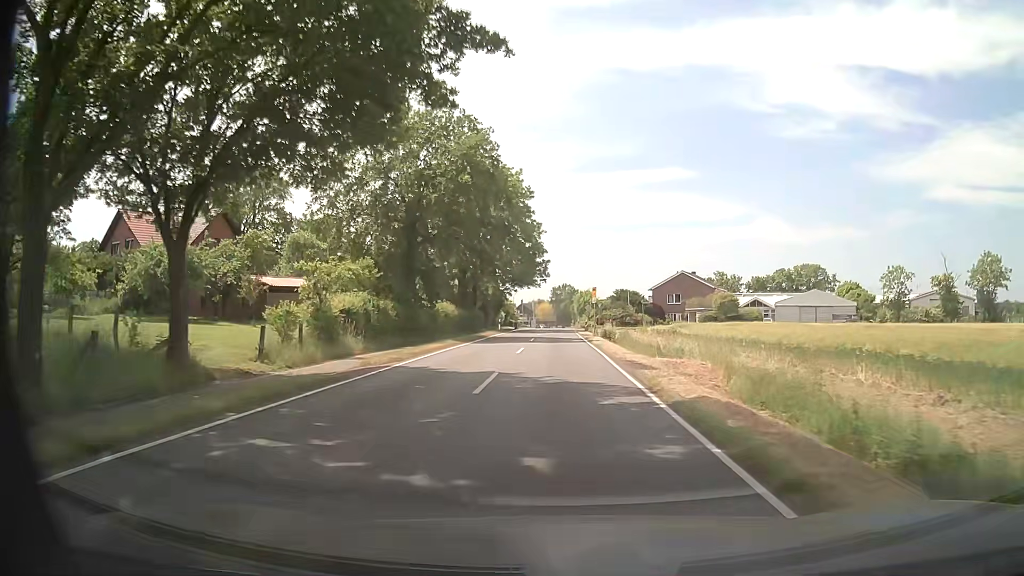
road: secondary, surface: asphalt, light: Day
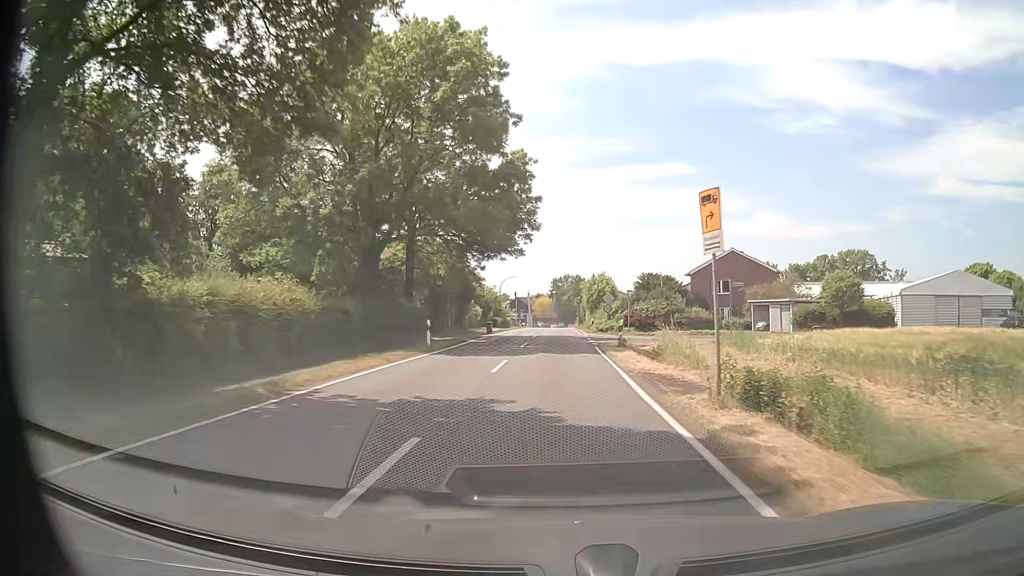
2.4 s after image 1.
(-0.2, +32.1) m; 0°
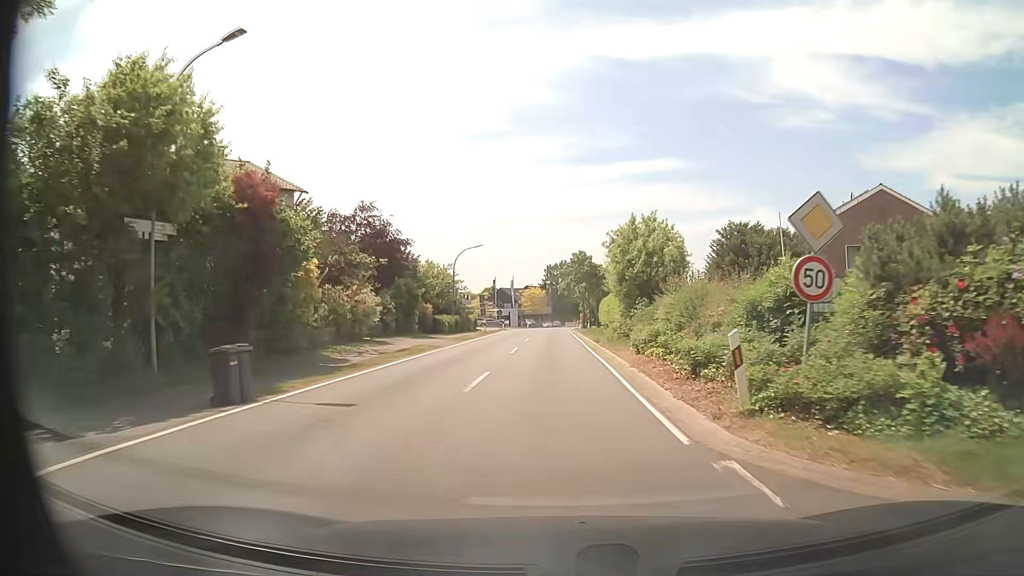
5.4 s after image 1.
(+0.1, +39.4) m; 0°
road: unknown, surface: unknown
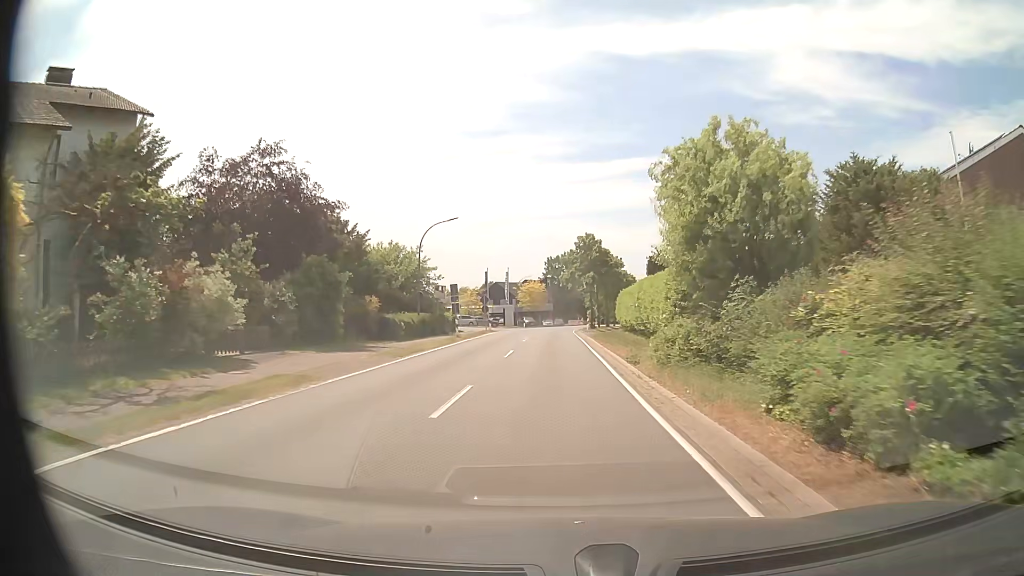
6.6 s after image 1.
(+0.1, +15.0) m; 0°
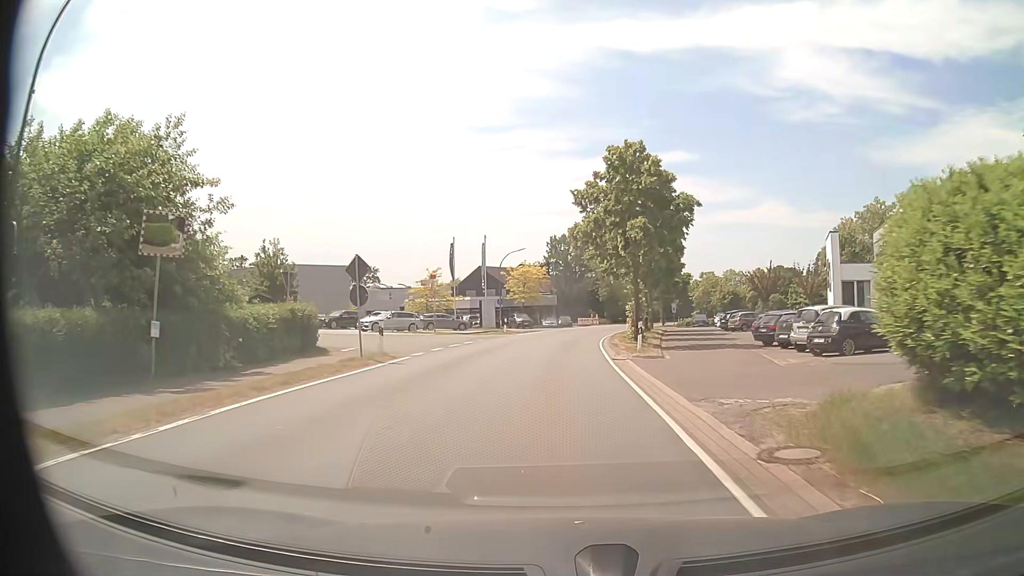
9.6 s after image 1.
(-0.1, +34.4) m; 0°
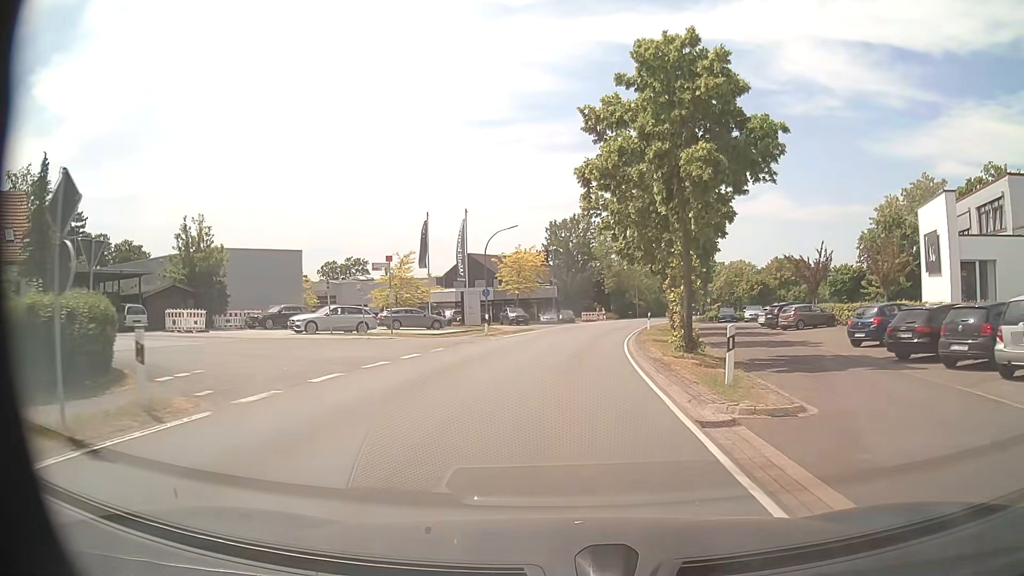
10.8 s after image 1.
(0.0, +12.2) m; 0°
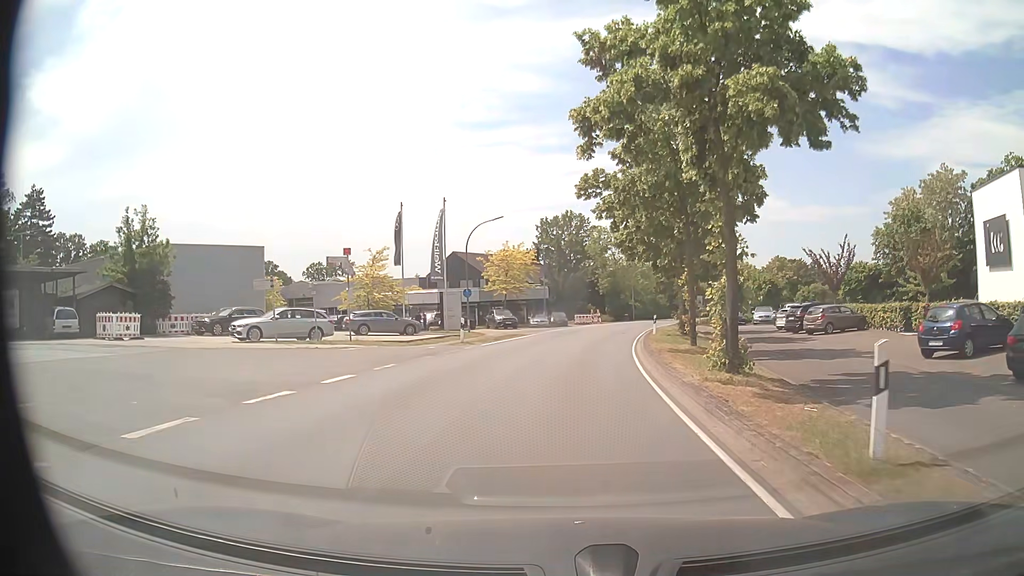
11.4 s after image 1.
(0.0, +5.6) m; 0°
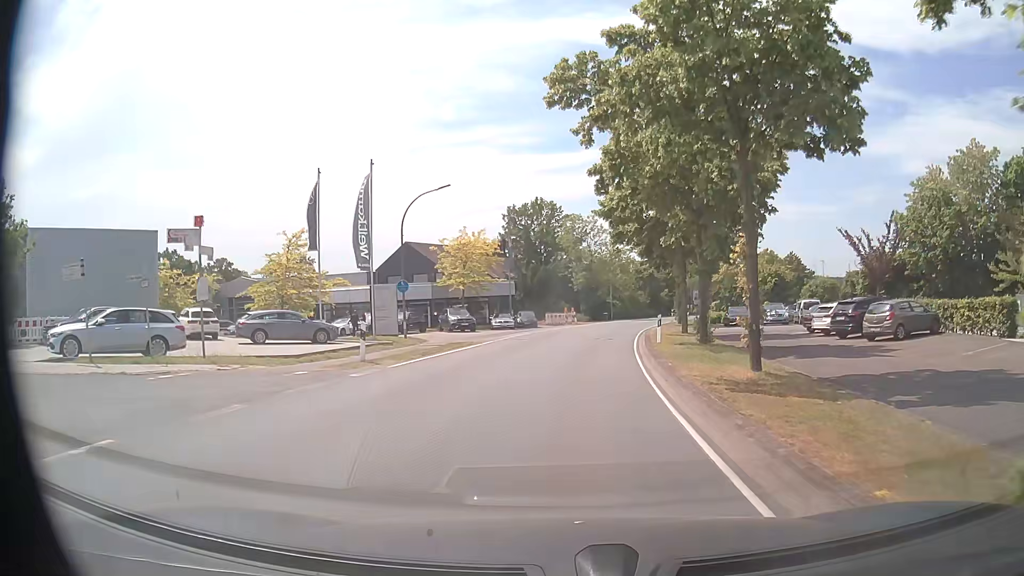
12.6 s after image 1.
(+0.3, +10.4) m; +2°
